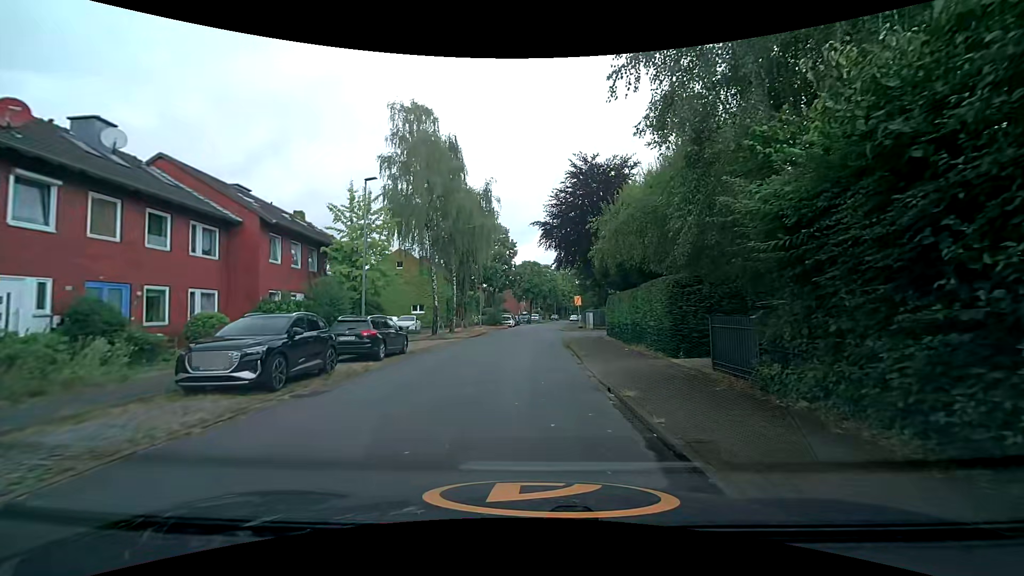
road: residential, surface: asphalt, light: Day
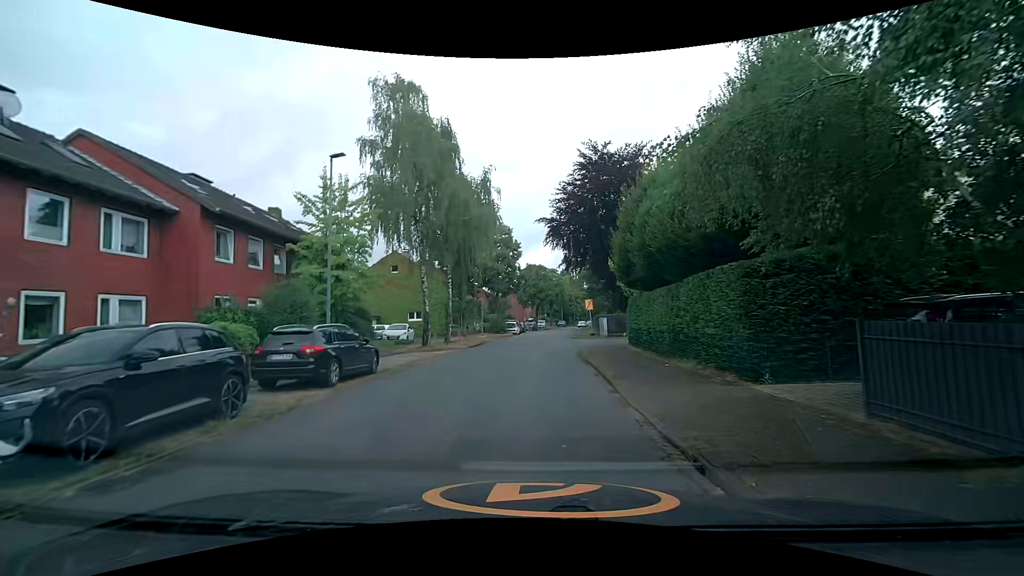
(-0.1, +4.6) m; -2°
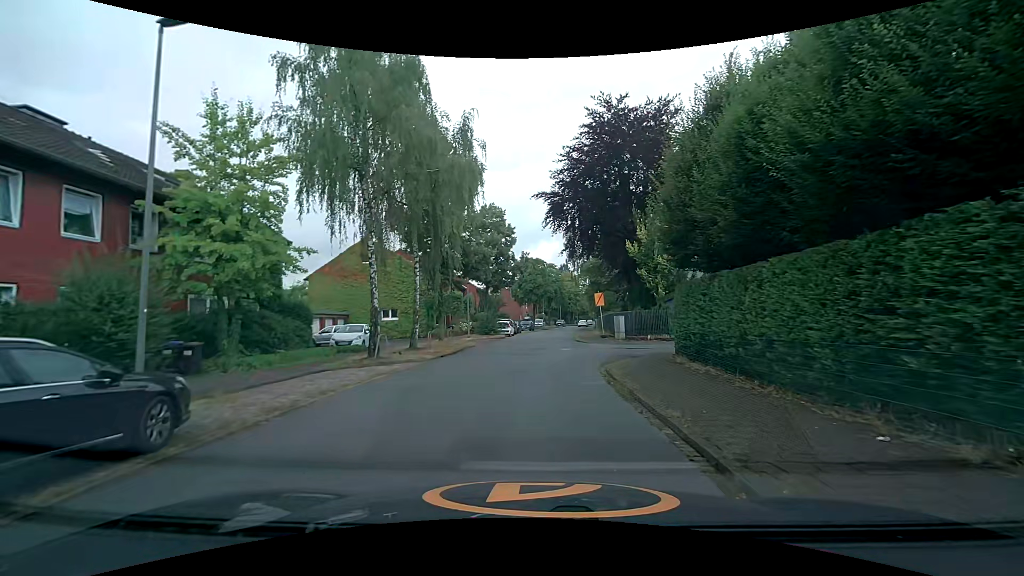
(0.0, +8.5) m; 0°
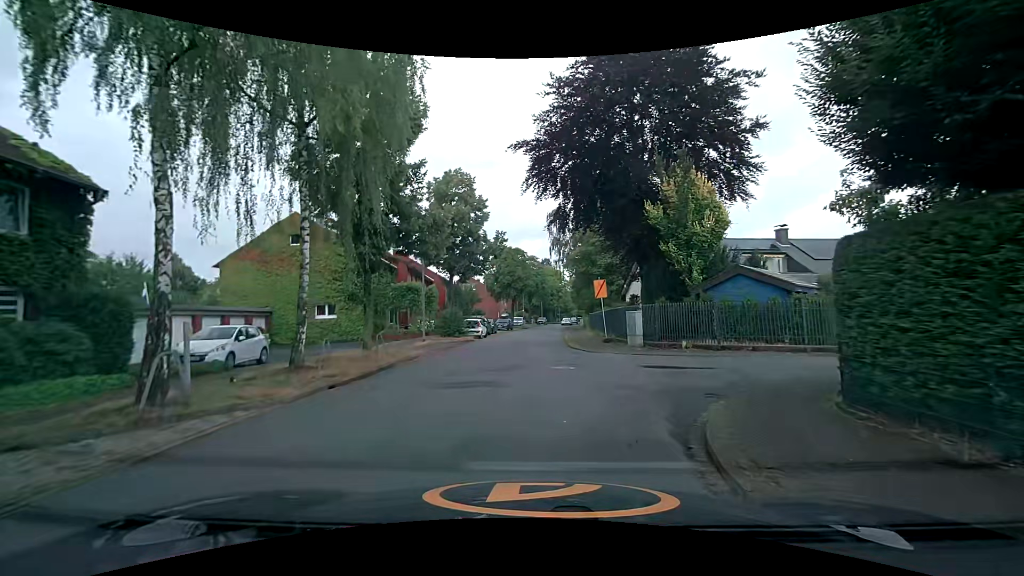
(+0.2, +9.9) m; +3°
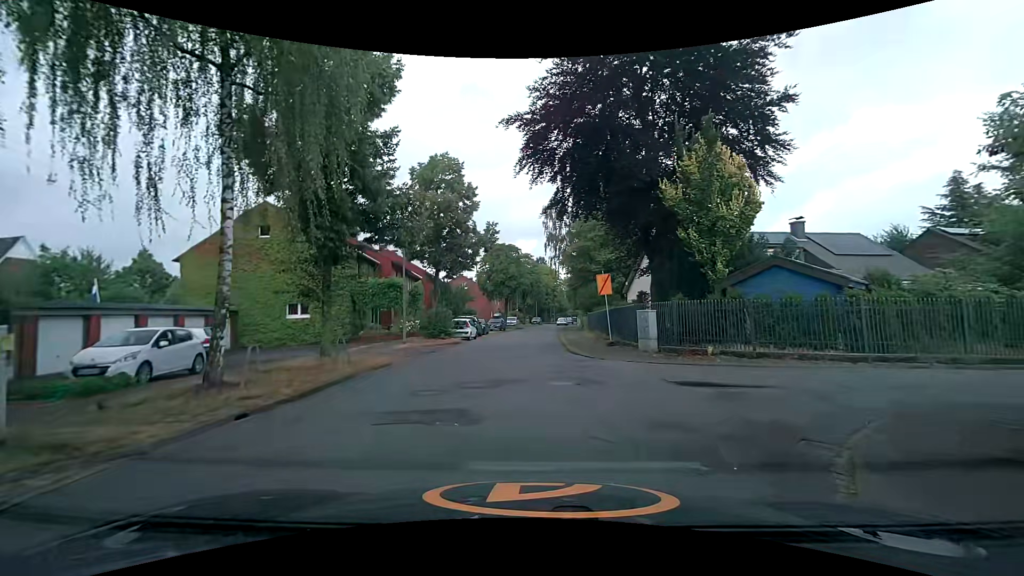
(0.0, +3.3) m; +2°
